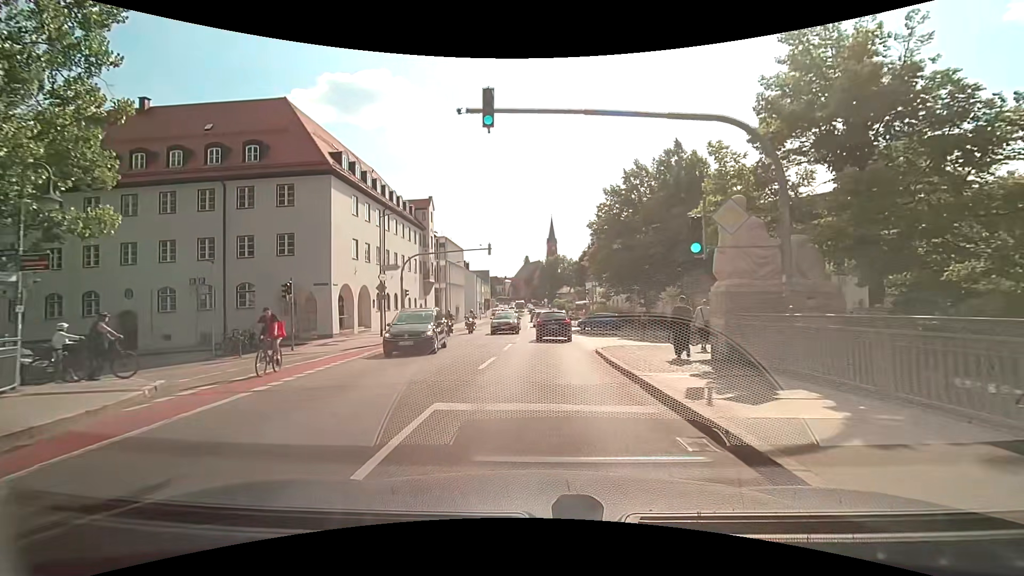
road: secondary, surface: asphalt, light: Day
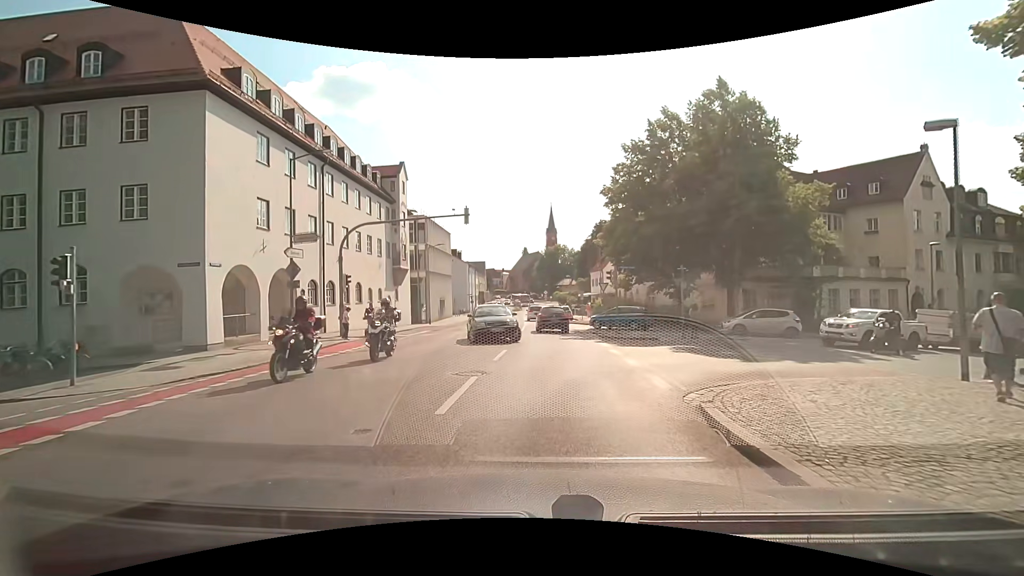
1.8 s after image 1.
(0.0, +11.2) m; 0°
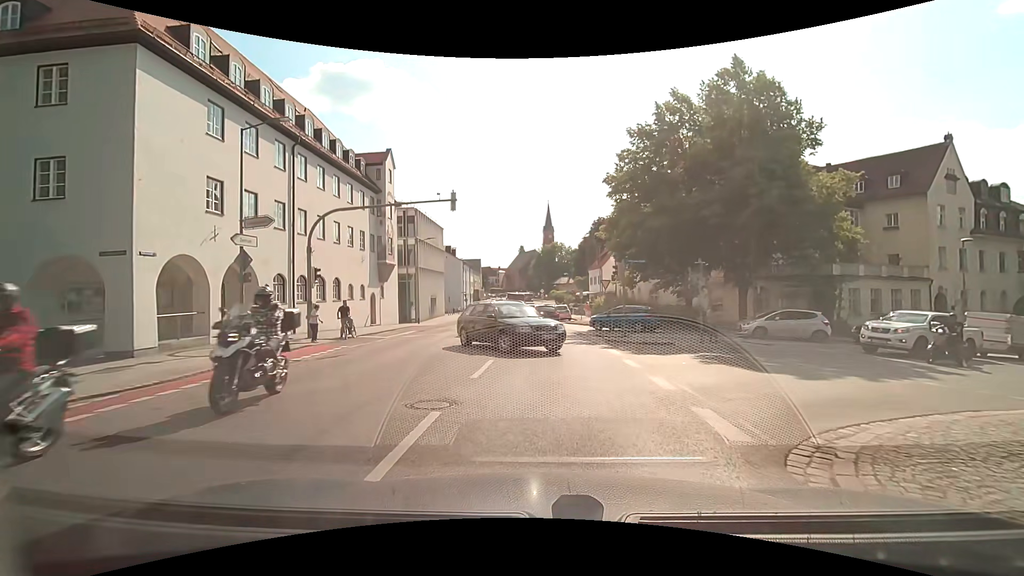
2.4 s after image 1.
(0.0, +3.1) m; -1°
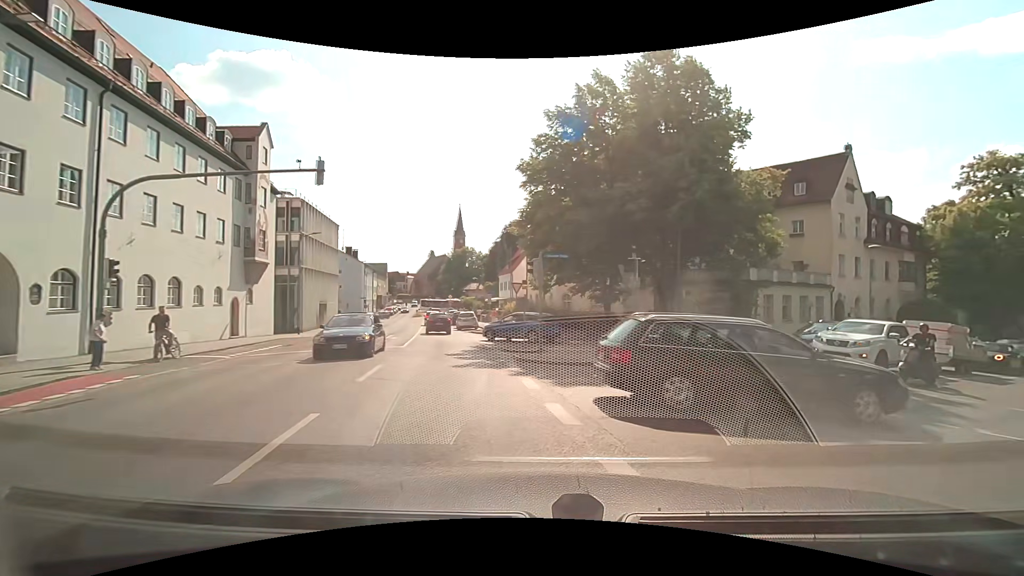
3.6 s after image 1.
(+0.4, +5.1) m; +11°
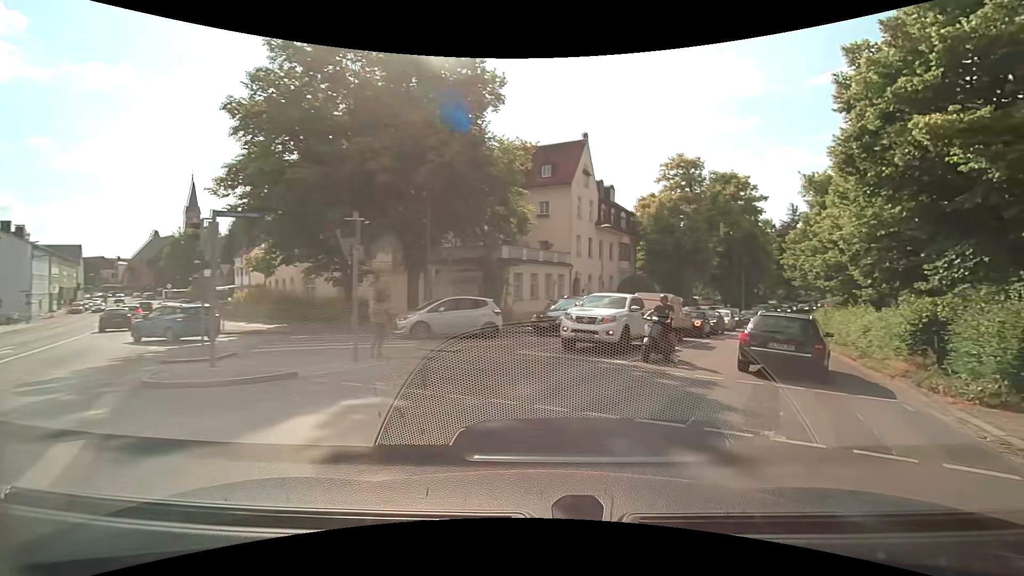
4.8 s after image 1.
(+1.1, +4.5) m; +27°
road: residential
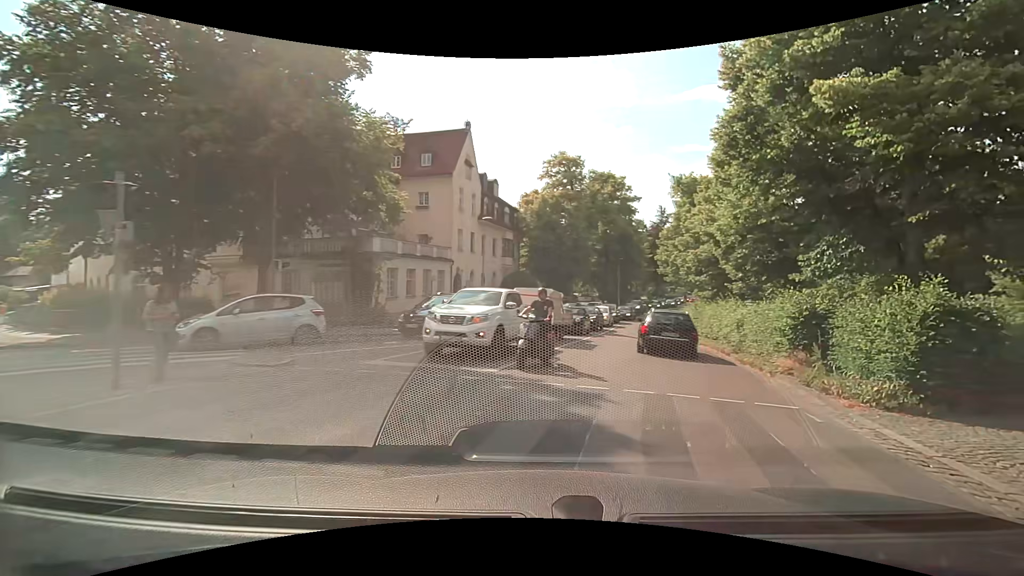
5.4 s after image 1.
(+0.3, +2.6) m; +12°
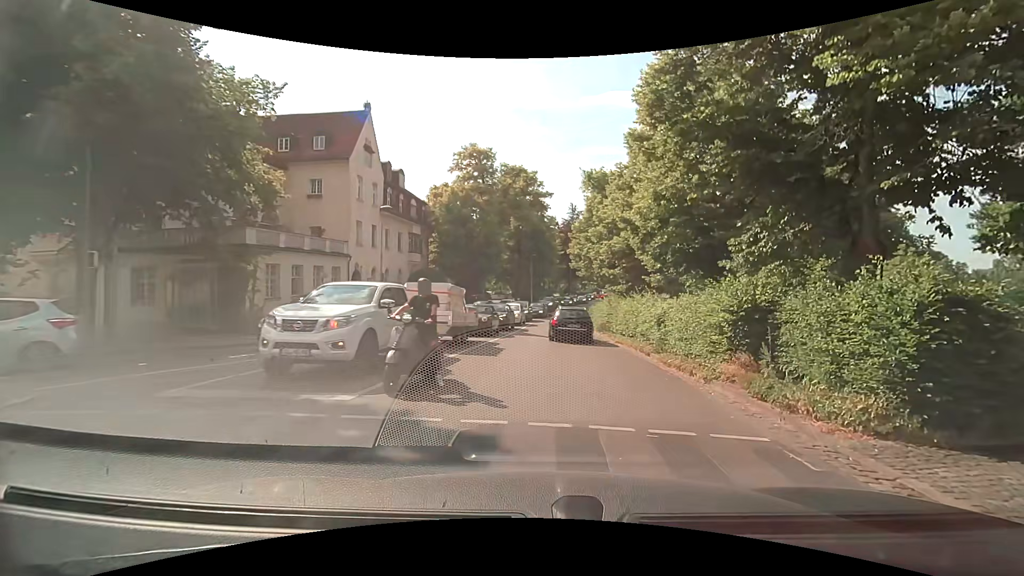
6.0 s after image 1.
(+0.3, +3.0) m; +10°
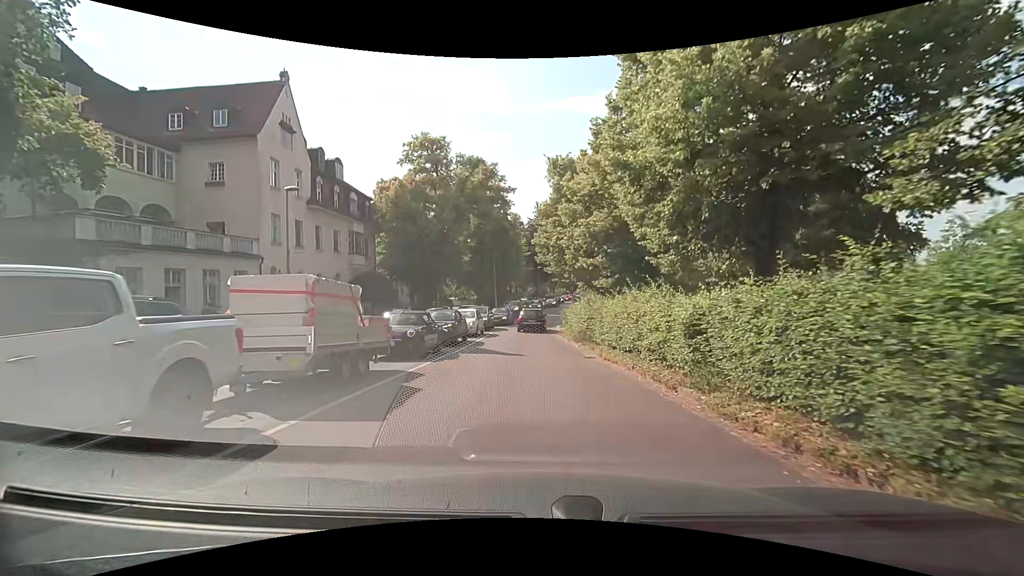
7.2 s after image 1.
(+0.3, +7.1) m; +3°
